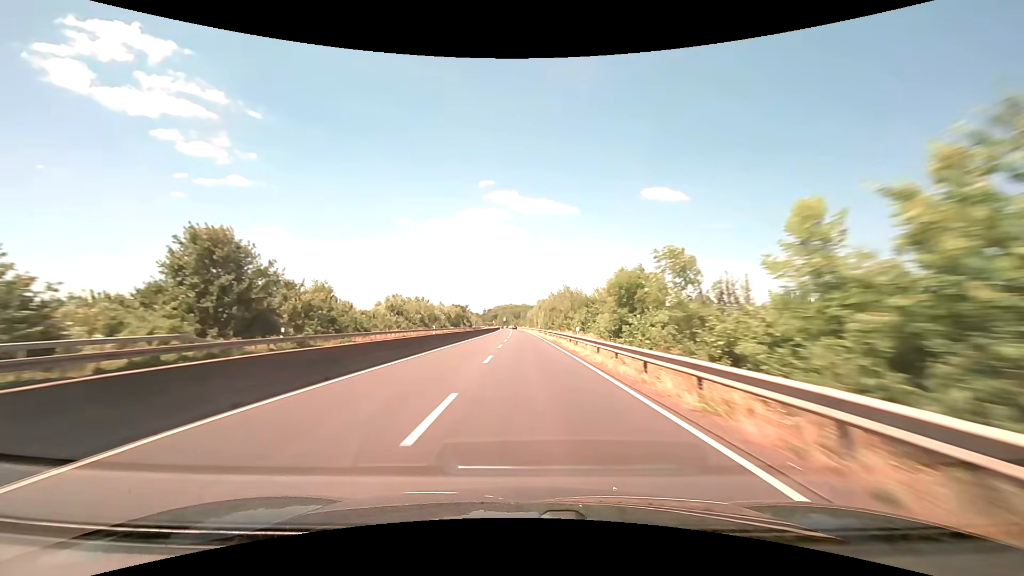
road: trunk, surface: asphalt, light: Day
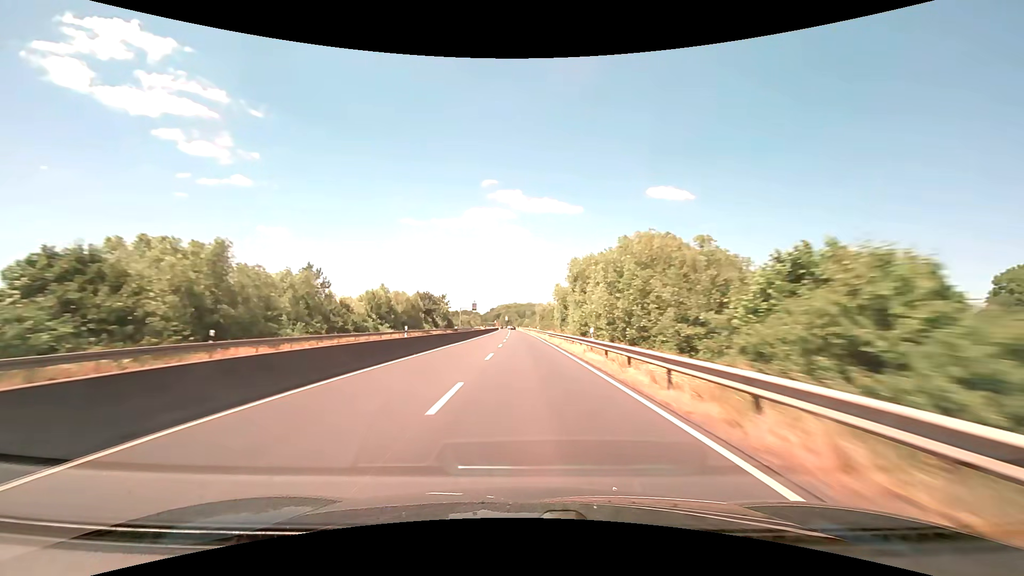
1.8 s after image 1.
(-0.2, +58.5) m; 0°
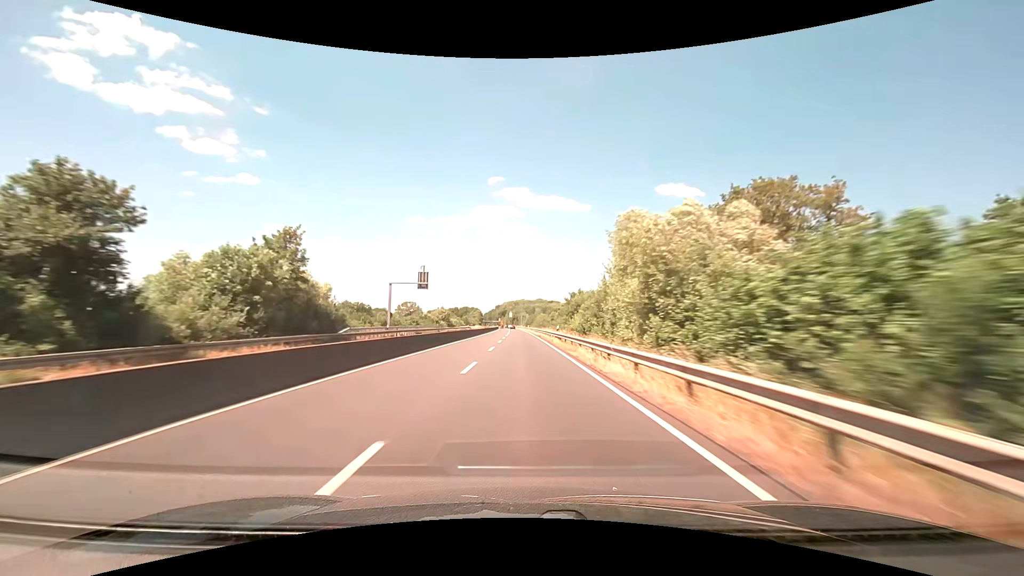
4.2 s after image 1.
(-0.6, +78.1) m; -1°
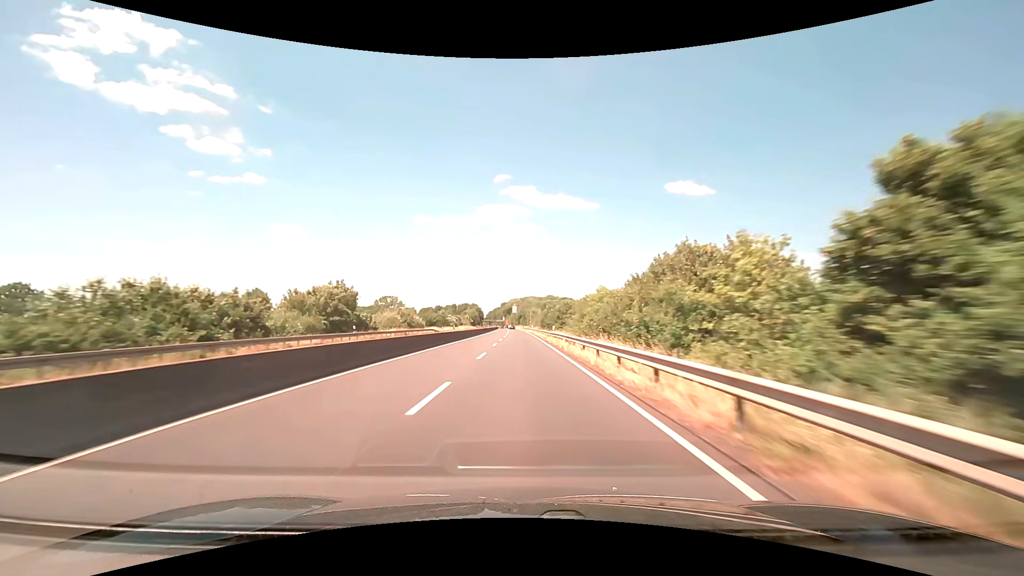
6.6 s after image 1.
(-0.9, +78.4) m; -1°
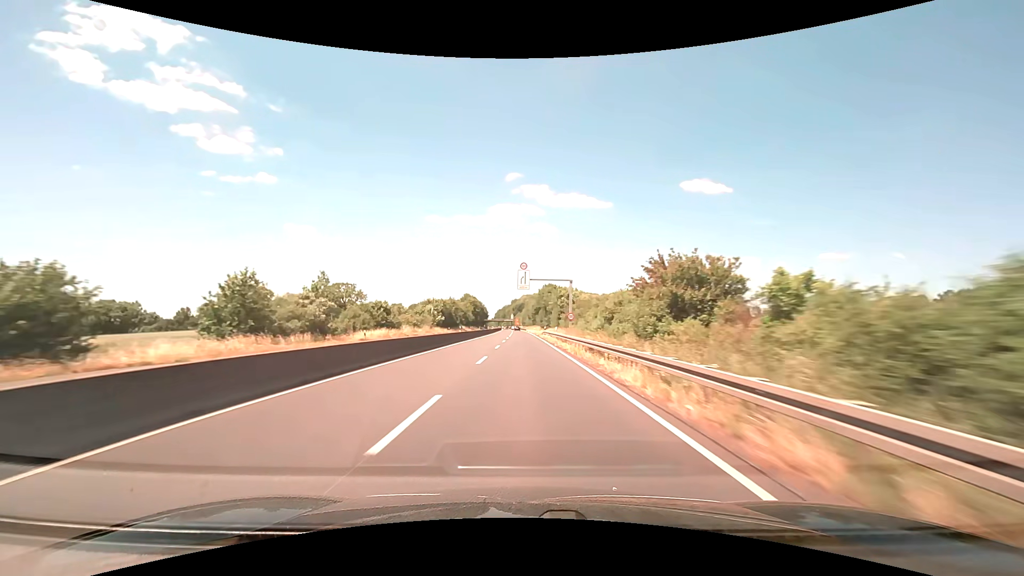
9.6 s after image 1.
(-1.2, +98.5) m; -1°
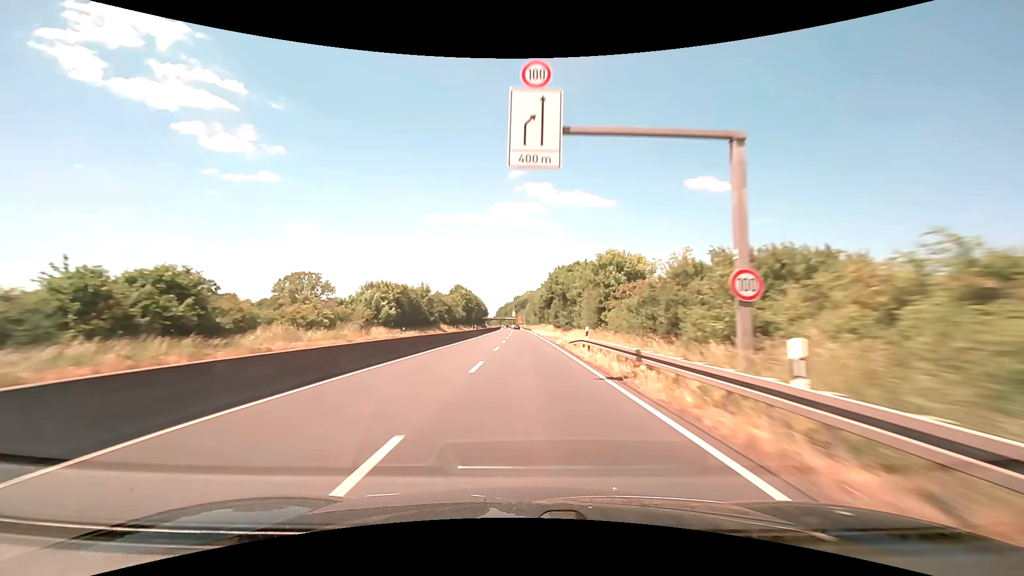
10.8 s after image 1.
(-0.2, +39.5) m; 0°
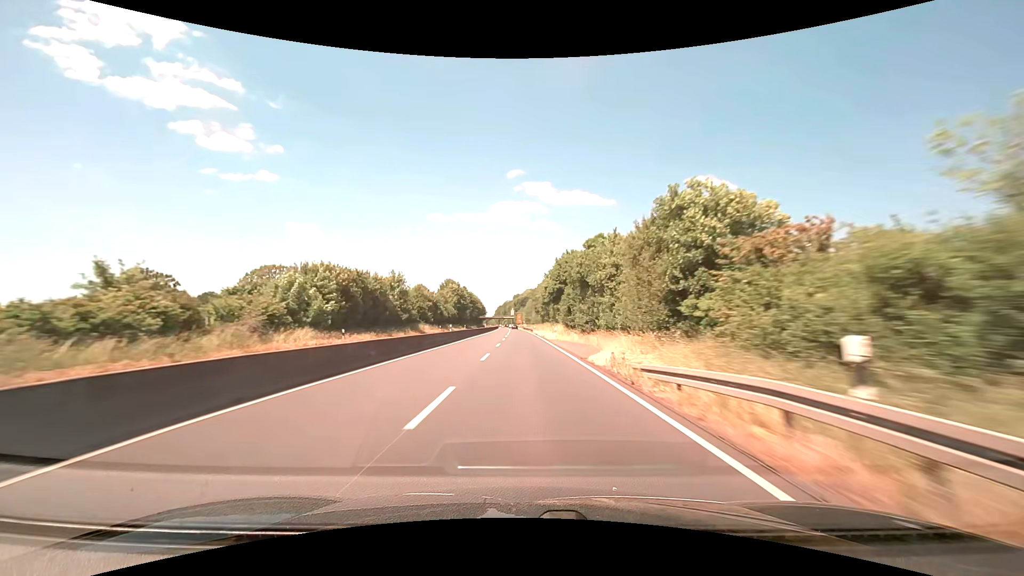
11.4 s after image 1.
(0.0, +19.6) m; 0°
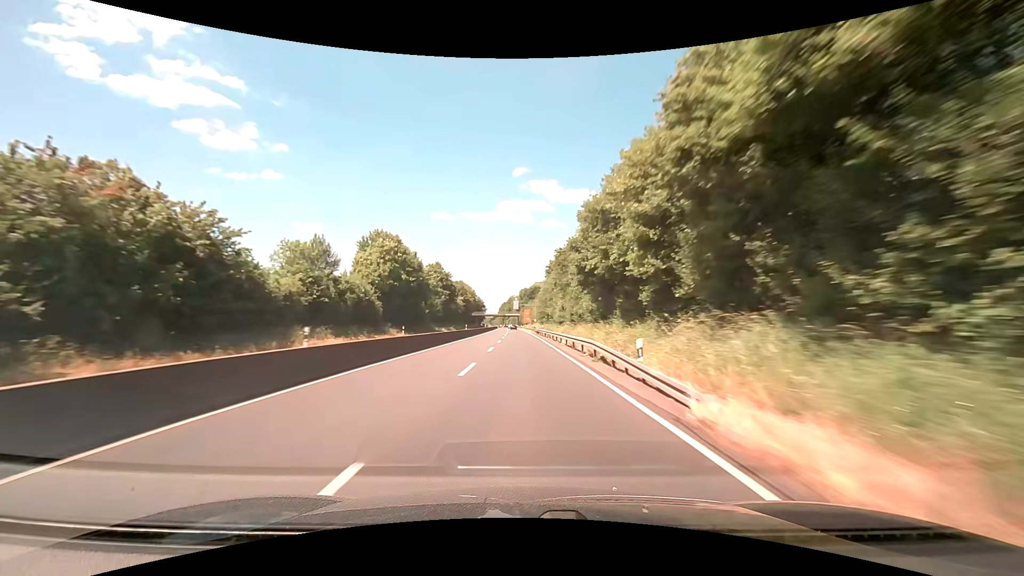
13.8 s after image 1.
(-0.6, +77.8) m; -1°
(0, +10) (0, +20) (0, +30) (0, +40) (0, +50) (0, +60) (0, +70) (-1, +80) (-1, +90) (-1, +100) m
